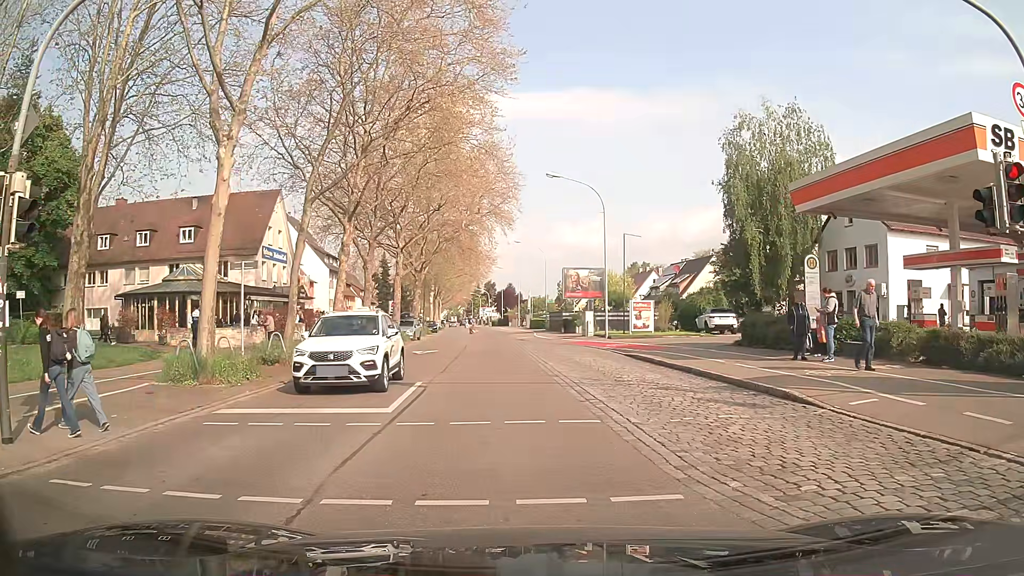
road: secondary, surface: asphalt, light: Day
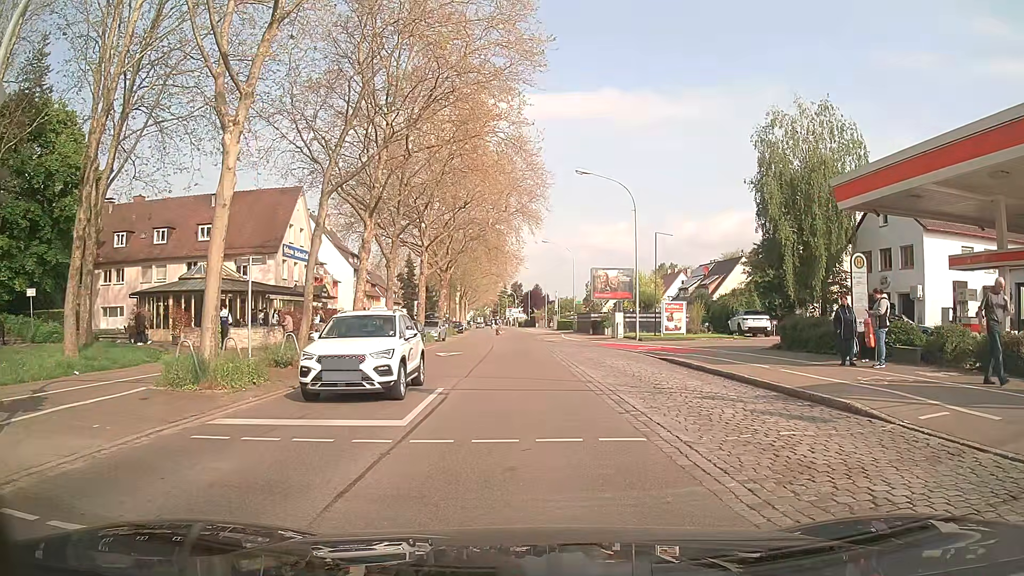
(0.0, +1.2) m; 0°
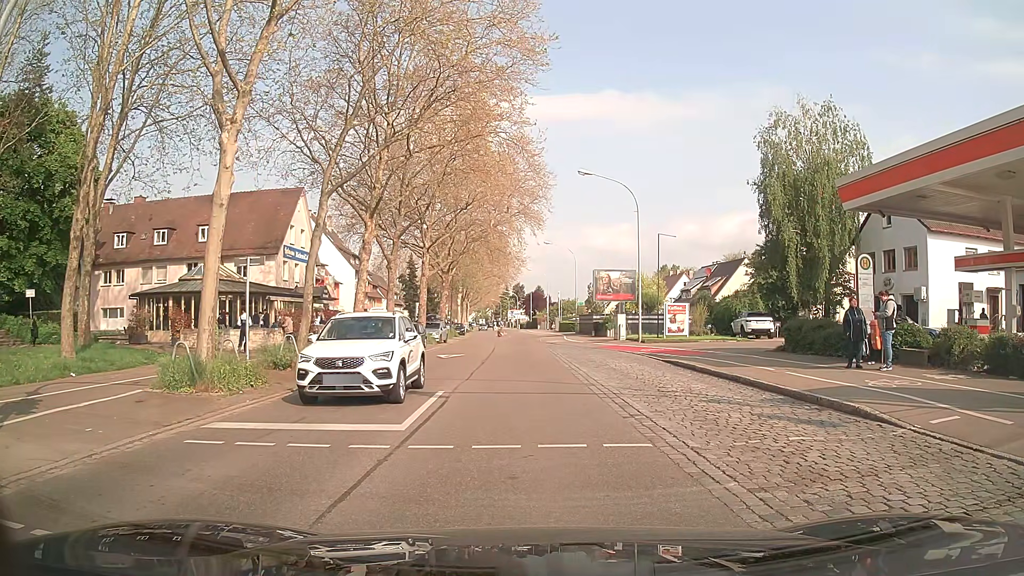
(0.0, +0.3) m; 0°
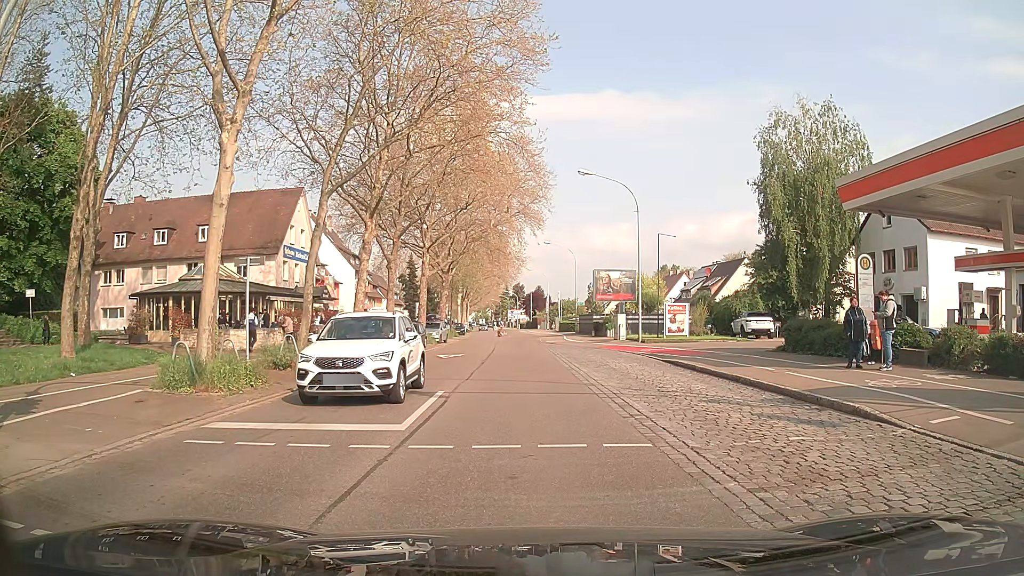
(0.0, 0.0) m; 0°
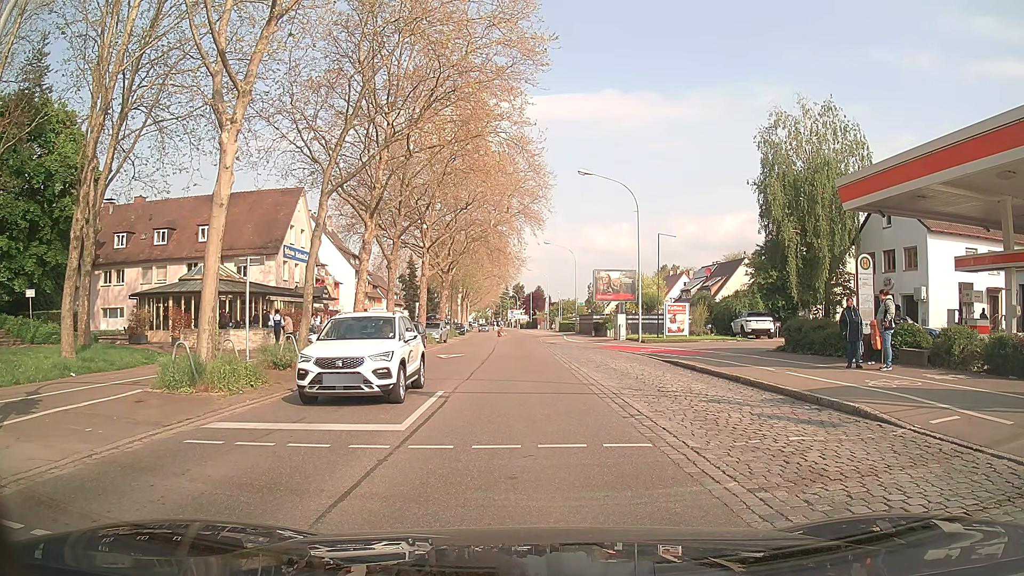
(0.0, 0.0) m; 0°
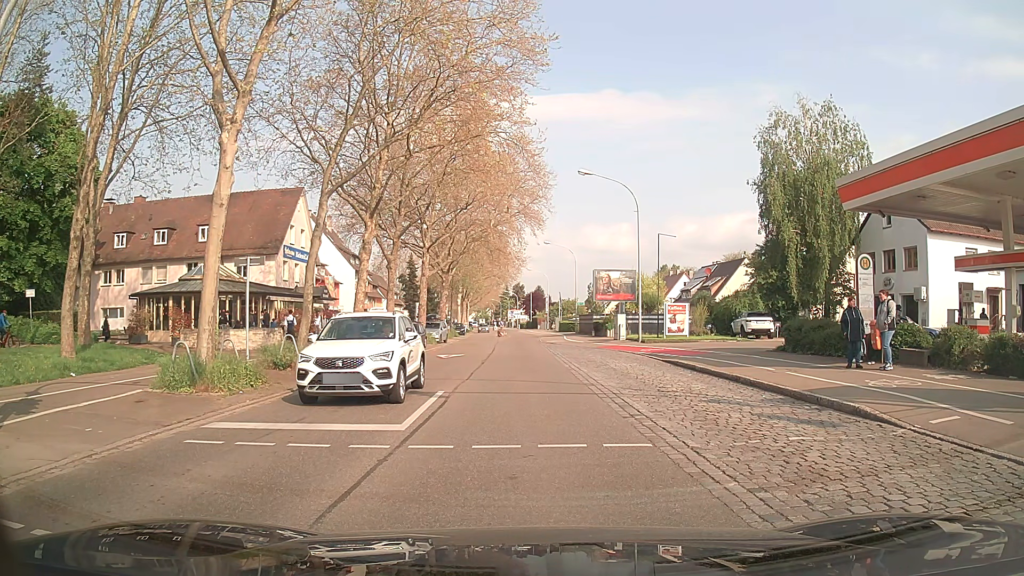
(0.0, 0.0) m; 0°
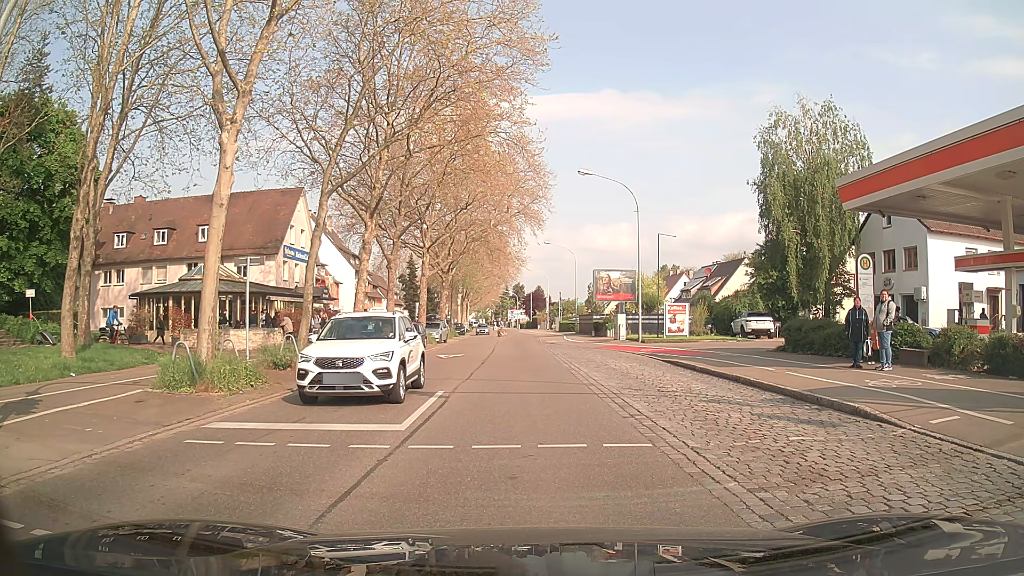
(0.0, 0.0) m; 0°
